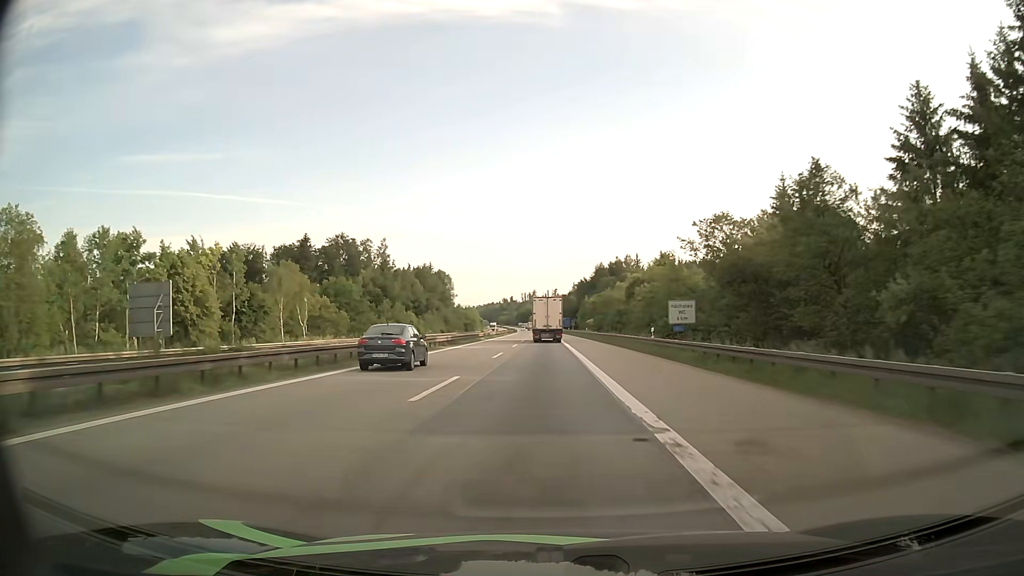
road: motorway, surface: asphalt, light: Day
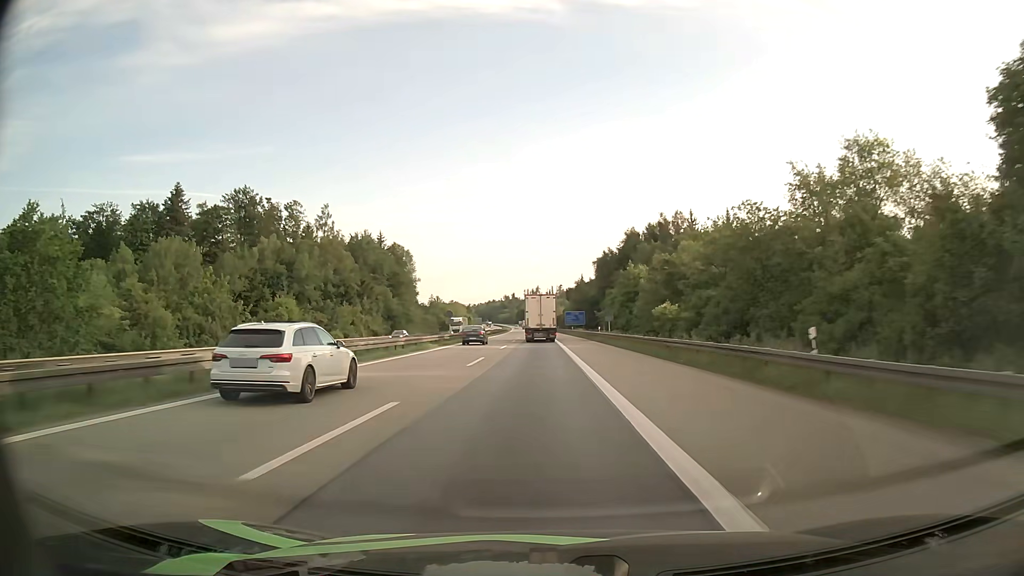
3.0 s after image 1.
(-0.4, +78.6) m; -1°
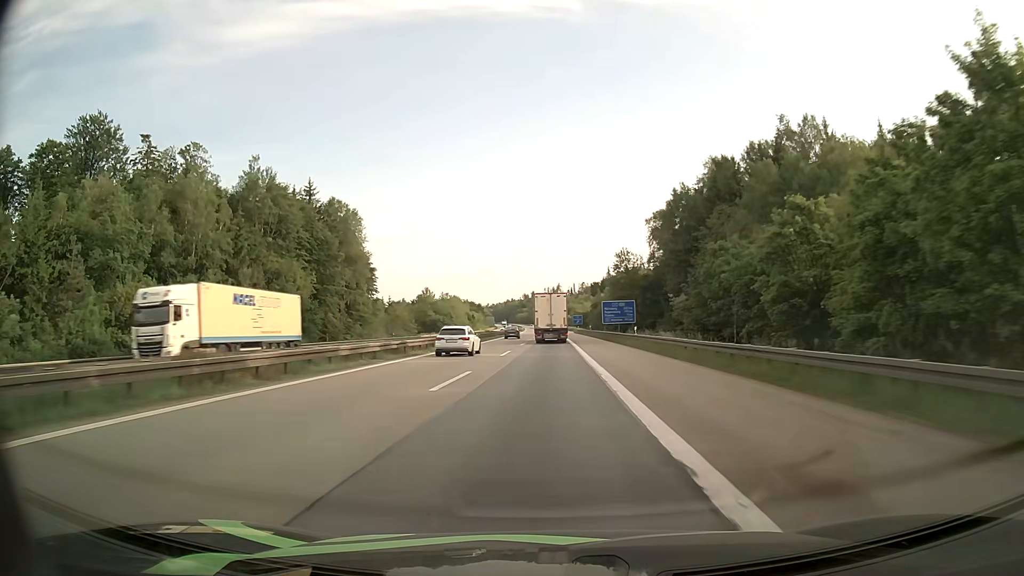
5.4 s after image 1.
(-0.5, +63.4) m; -2°
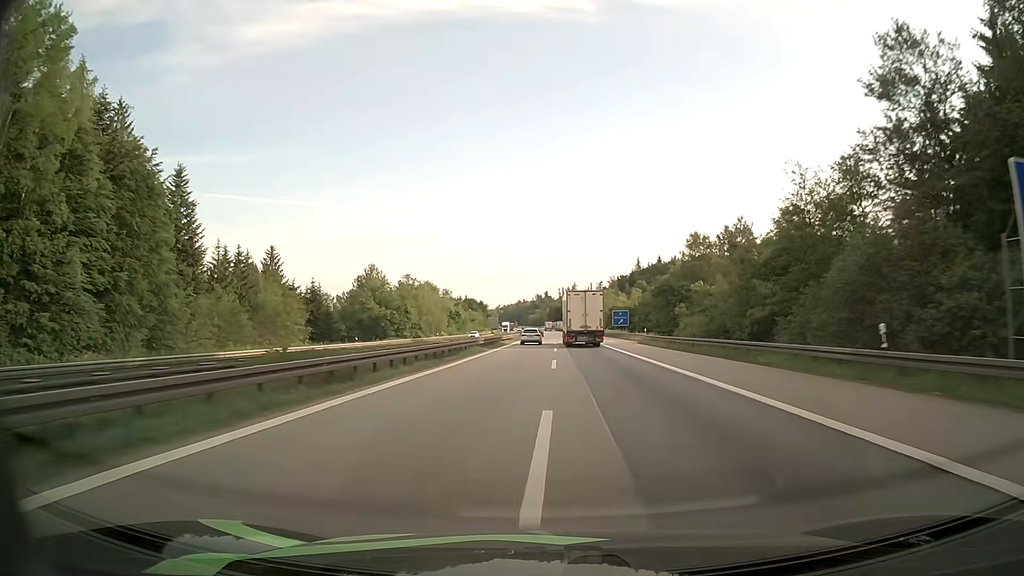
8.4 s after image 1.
(-2.1, +81.7) m; -1°
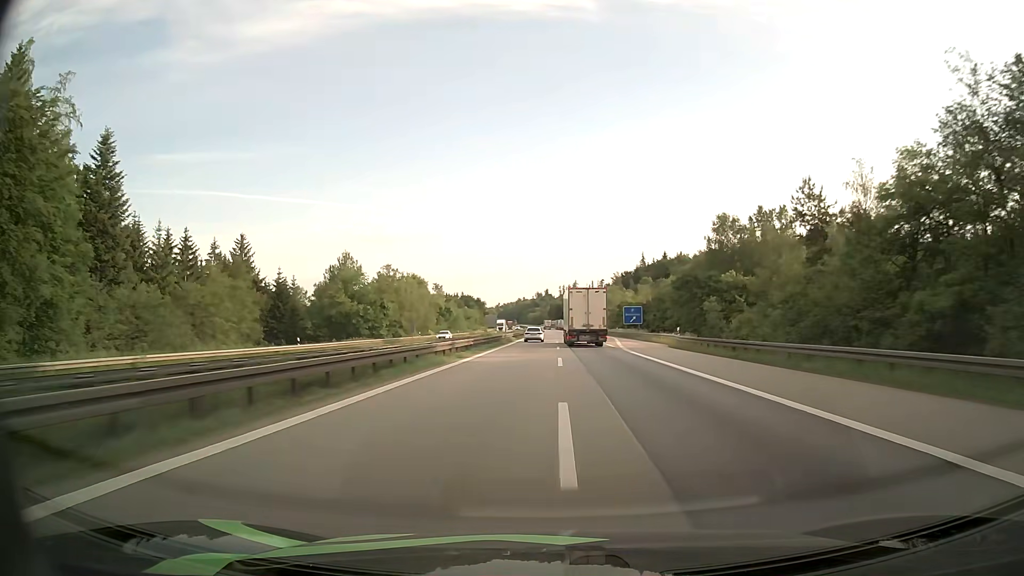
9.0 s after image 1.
(0.0, +17.0) m; 0°
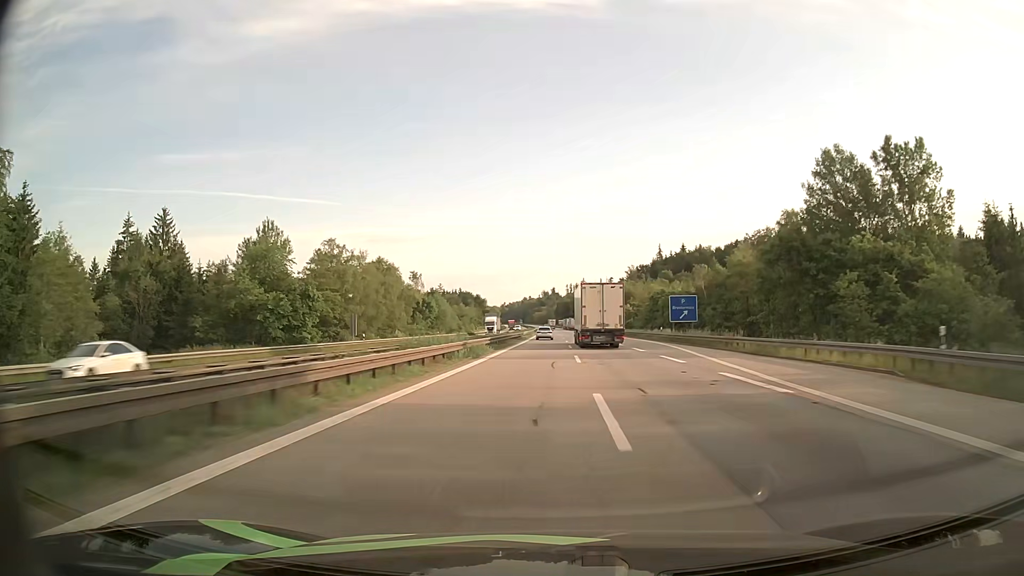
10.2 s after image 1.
(-0.1, +34.7) m; 0°
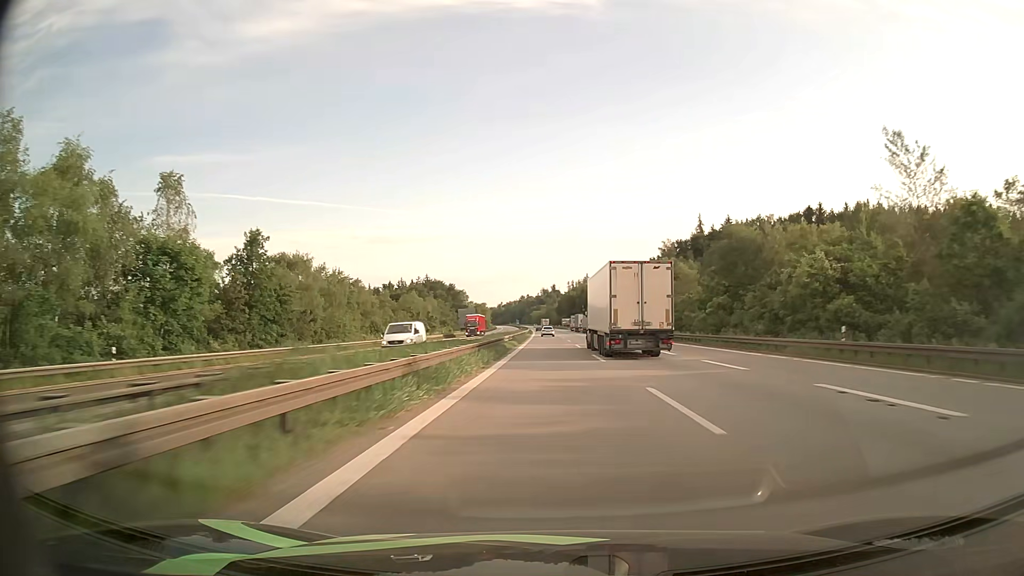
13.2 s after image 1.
(-0.5, +88.9) m; 0°
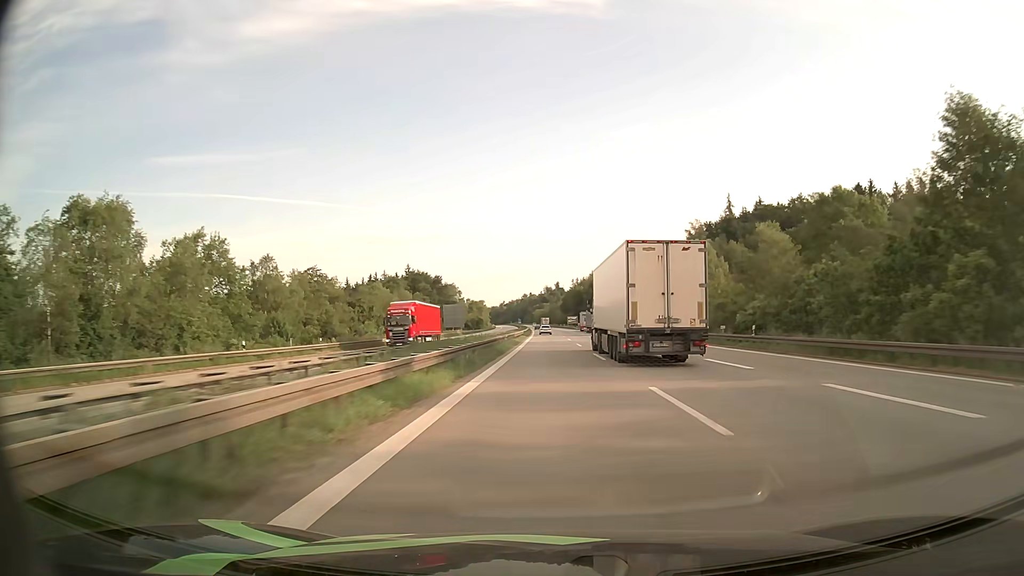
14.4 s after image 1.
(-0.1, +36.3) m; 0°
(0, +10) (0, +20) (0, +30) (0, +40) (0, +50) (0, +60) (-1, +70) (-1, +80) (-1, +90) (-1, +100) m
